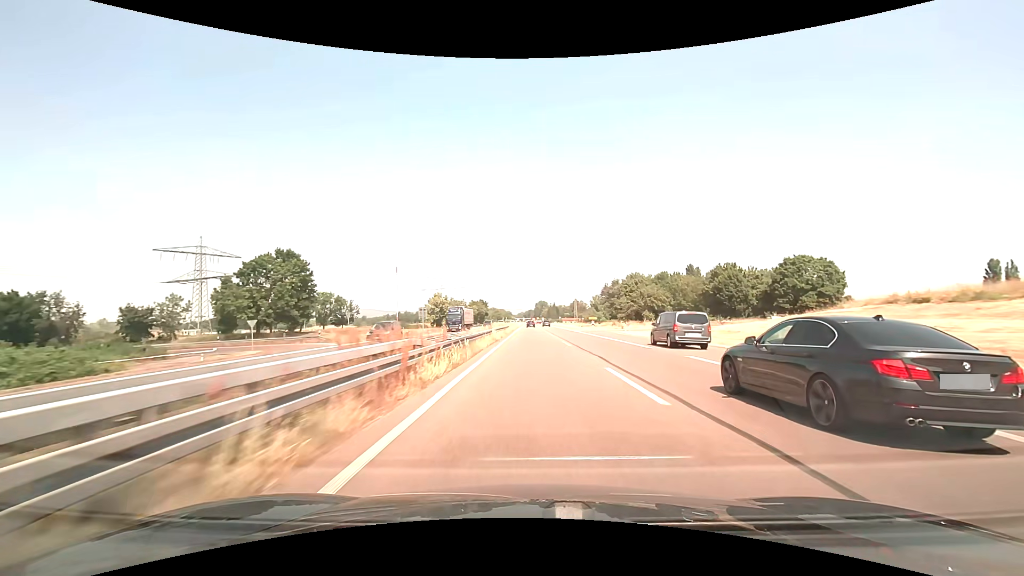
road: trunk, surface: asphalt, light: Day
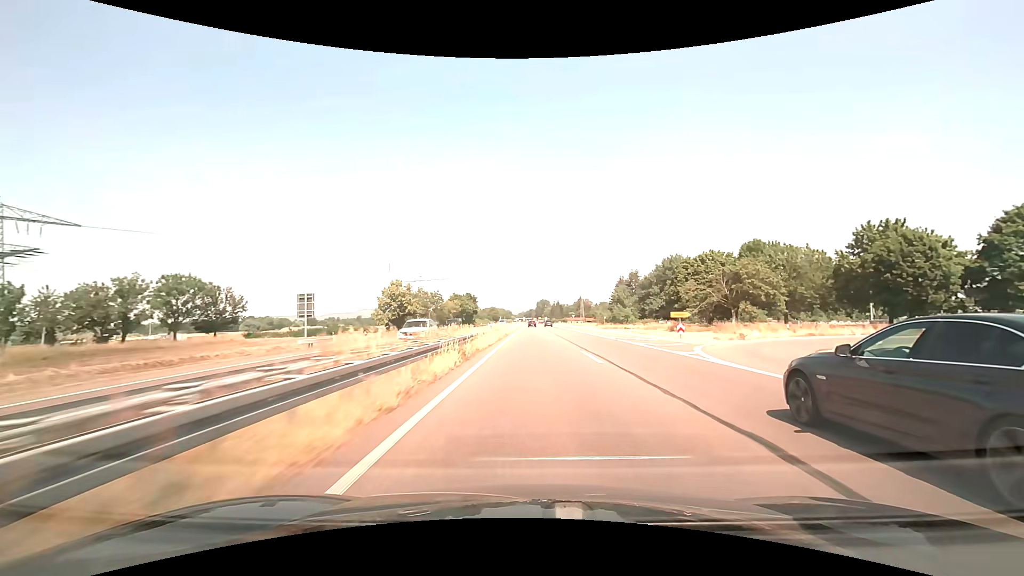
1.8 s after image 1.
(-0.1, +47.6) m; 0°
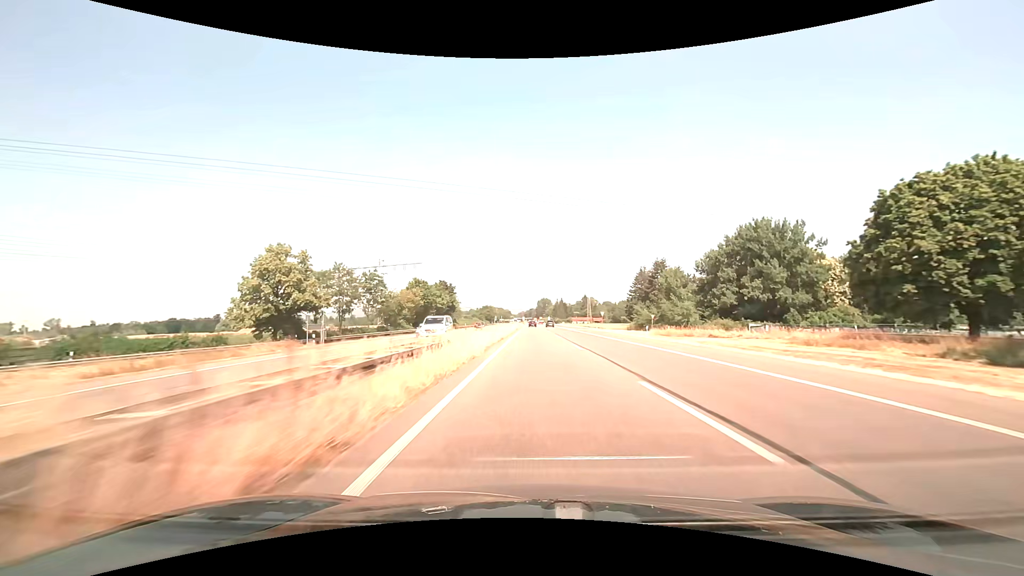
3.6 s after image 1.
(0.0, +47.8) m; 0°
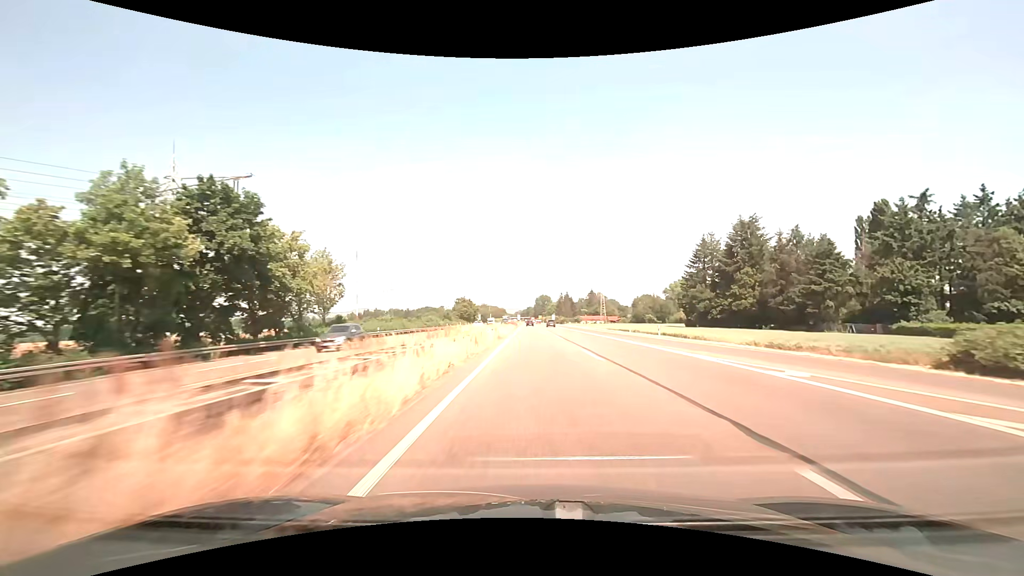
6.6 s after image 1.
(+0.1, +80.1) m; 0°
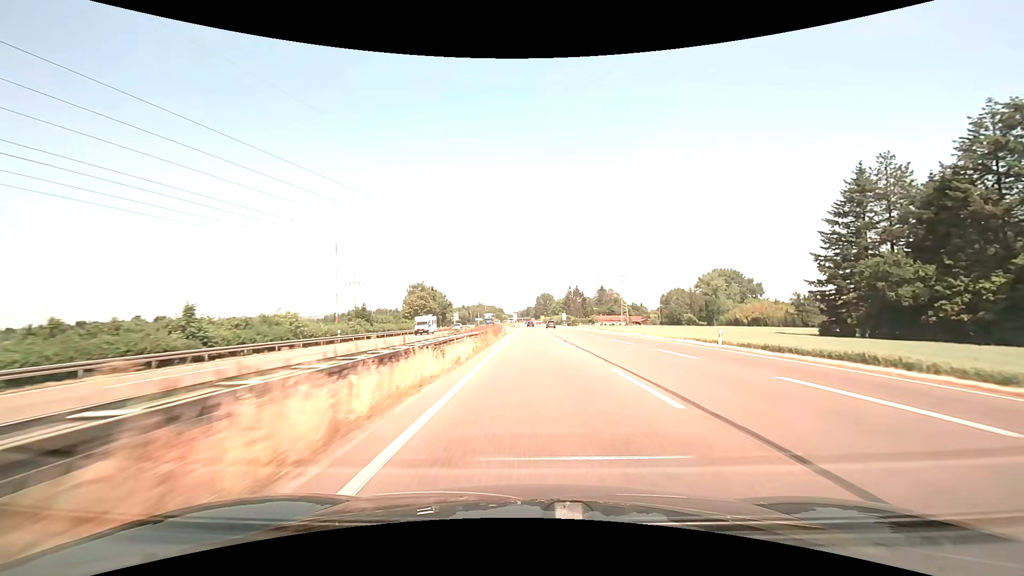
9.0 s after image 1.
(0.0, +64.5) m; 0°
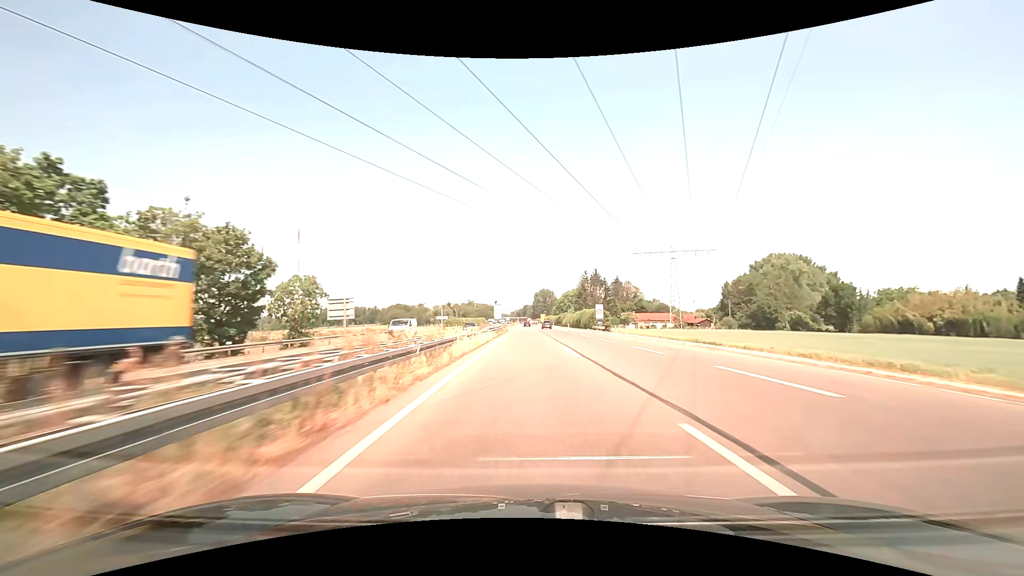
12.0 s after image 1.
(0.0, +81.1) m; 0°
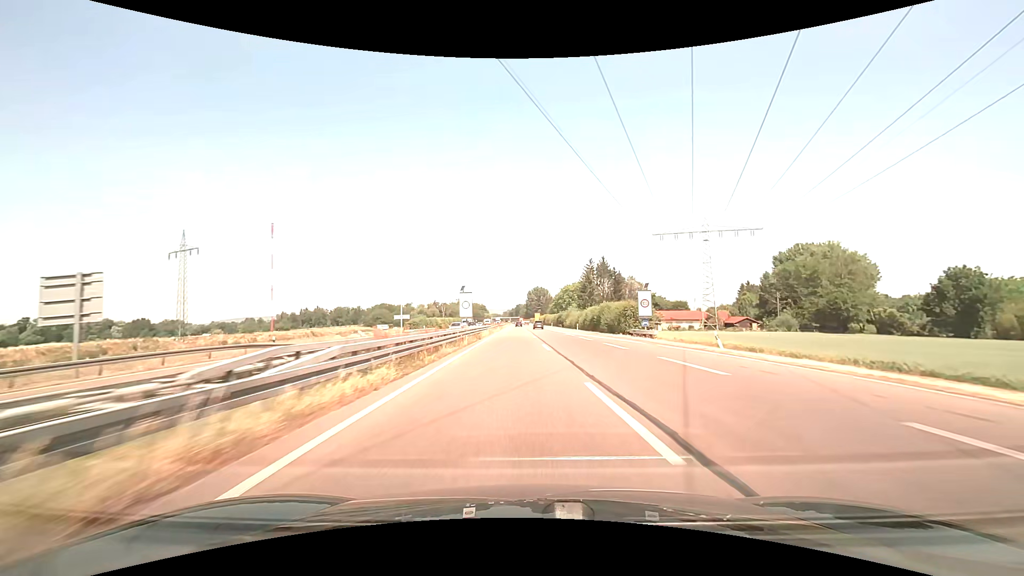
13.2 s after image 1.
(+0.2, +32.6) m; +1°
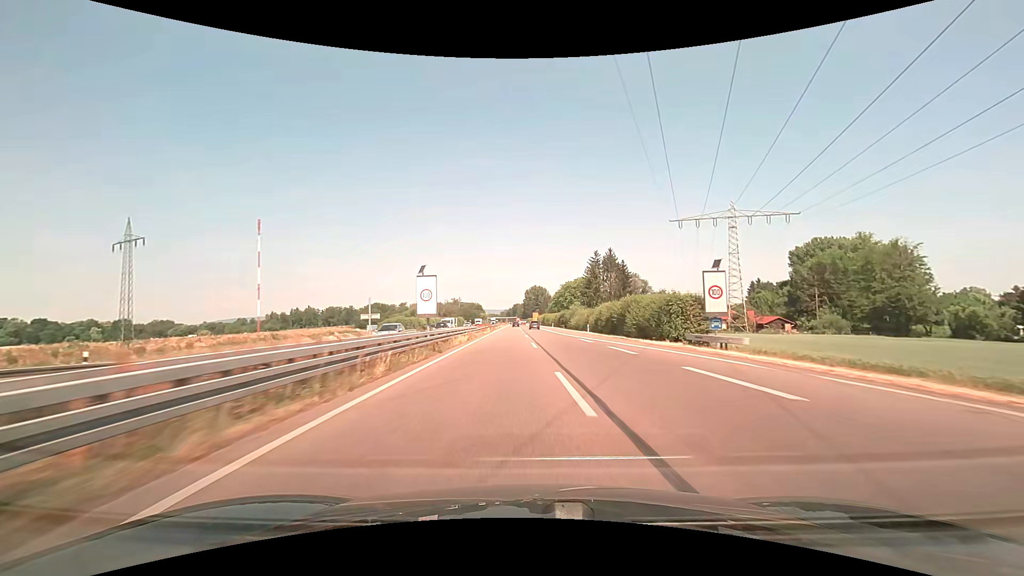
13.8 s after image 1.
(0.0, +16.3) m; 0°
(0, +10) (0, +20) (0, +30) (0, +40) (0, +50) (0, +60) (0, +70) (0, +80) (0, +90) (0, +100) m
